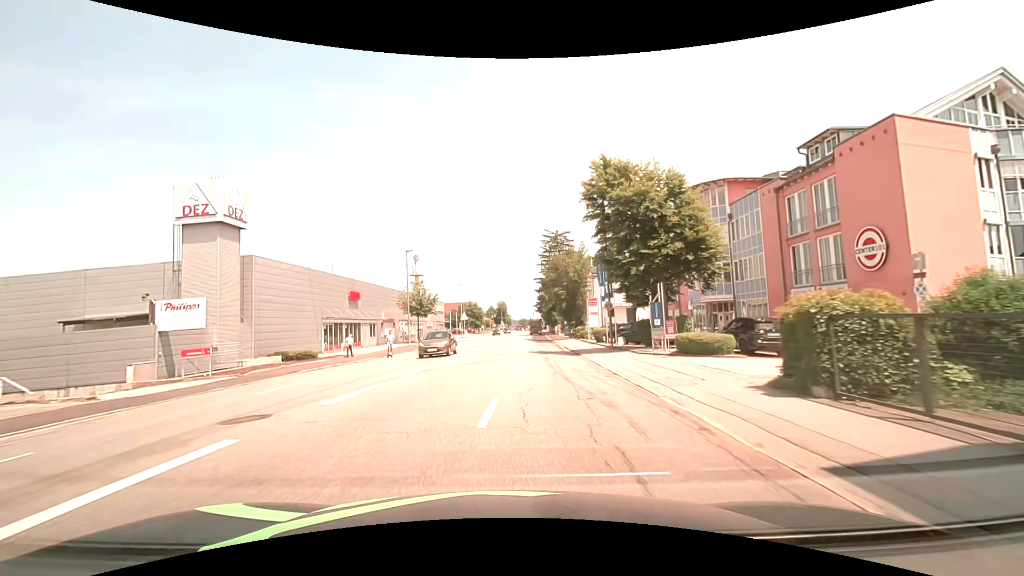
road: tertiary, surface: asphalt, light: Day
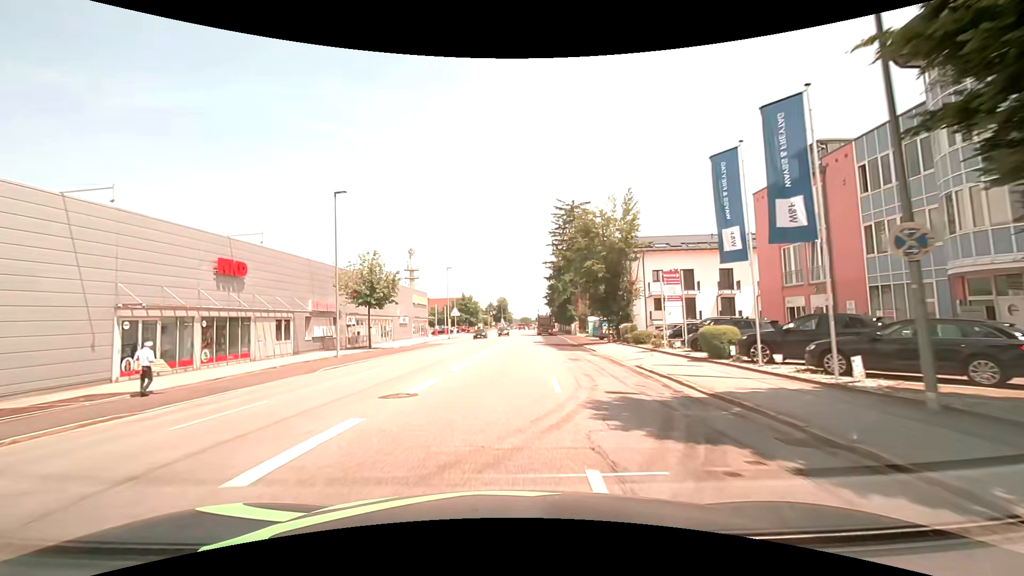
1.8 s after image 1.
(-0.2, +22.9) m; -1°
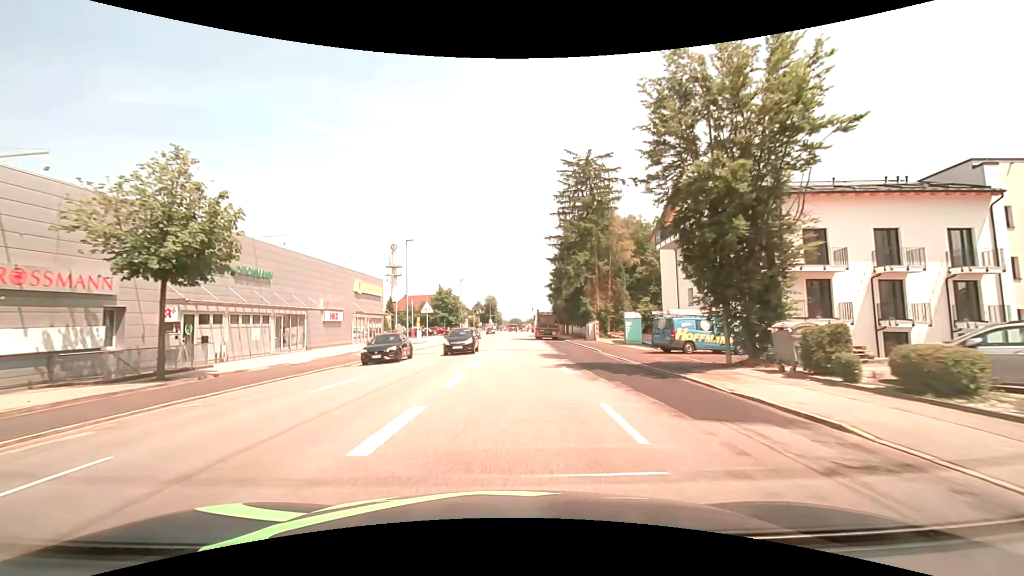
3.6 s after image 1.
(+0.2, +22.9) m; +2°
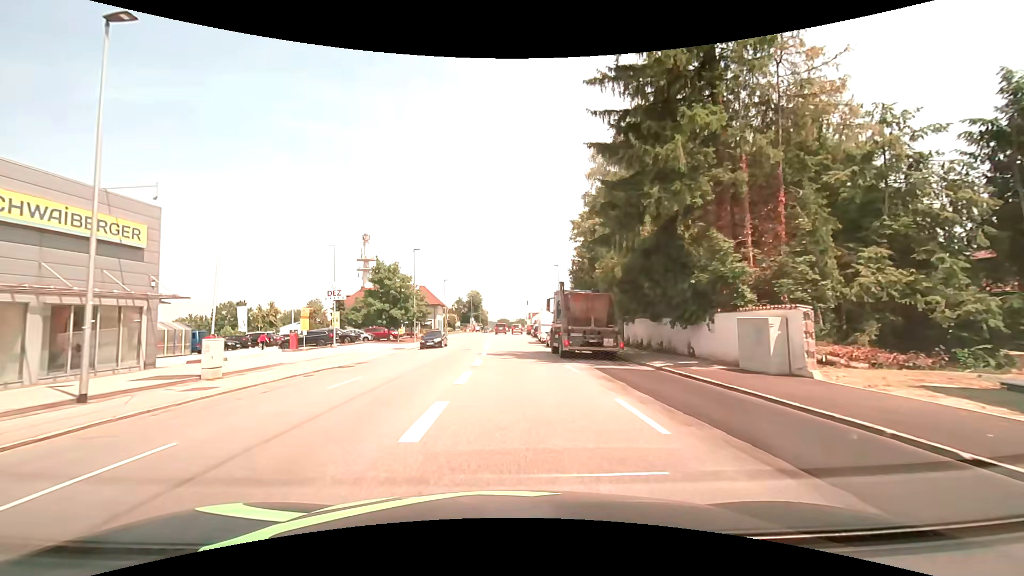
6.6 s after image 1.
(+0.2, +35.2) m; 0°
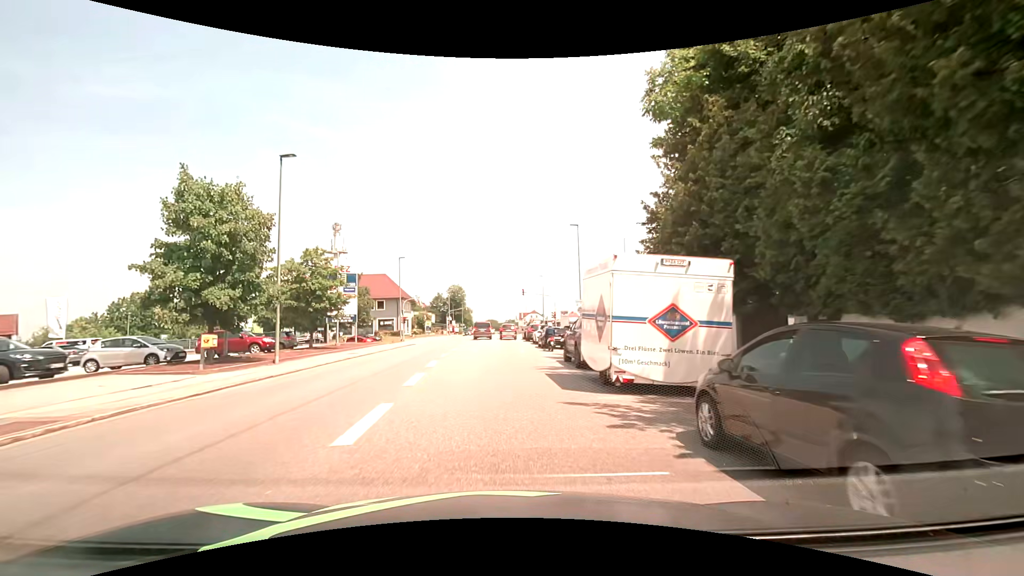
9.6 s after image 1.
(+0.5, +29.9) m; +2°
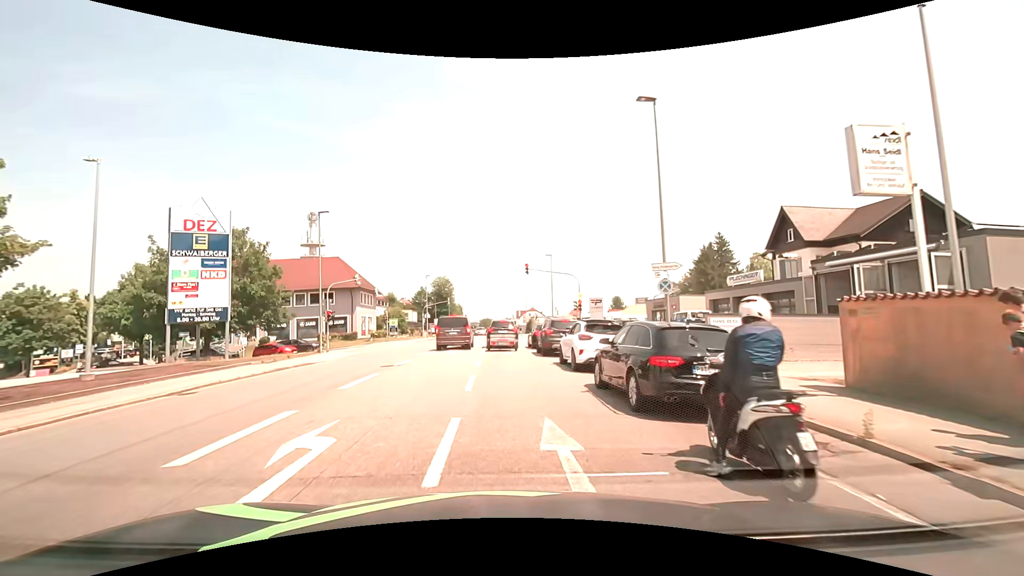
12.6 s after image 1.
(0.0, +24.2) m; +1°
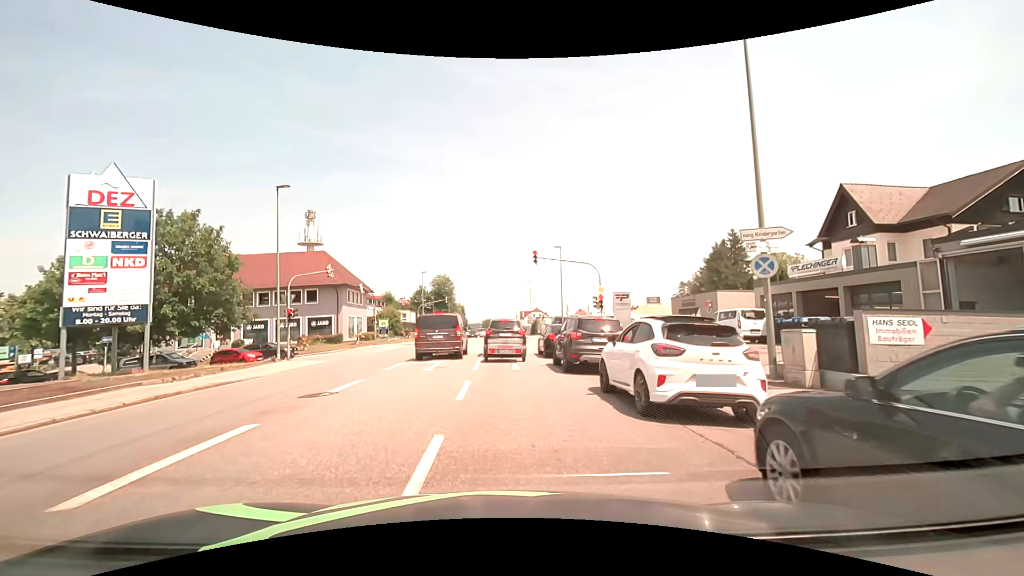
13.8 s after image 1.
(-0.1, +7.0) m; 0°
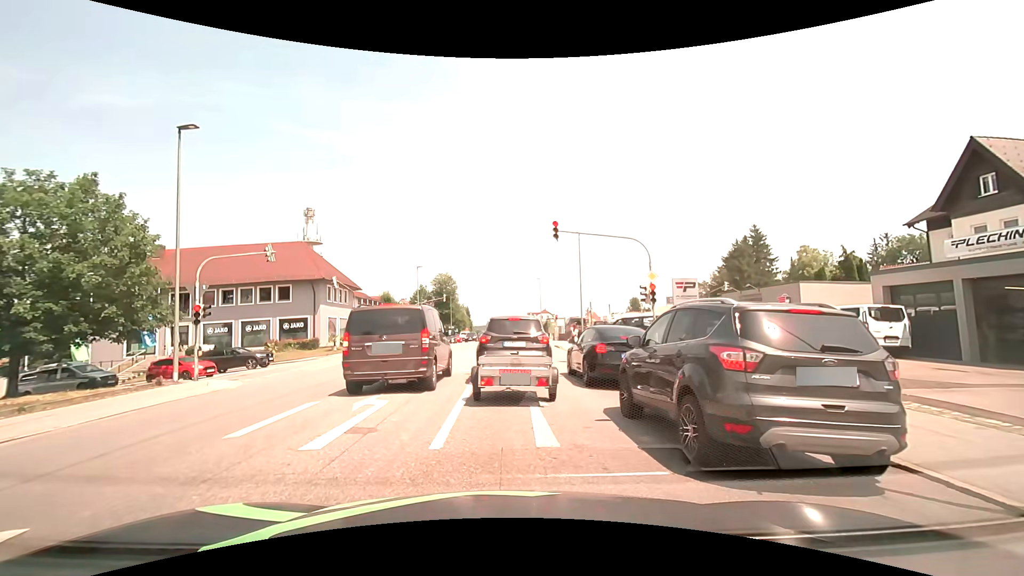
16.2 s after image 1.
(-0.2, +9.2) m; -1°
(0, +10) (0, +20) (0, +30) (0, +40) (0, +50) (0, +60) (0, +70) (0, +80) (0, +90) (0, +100) m
